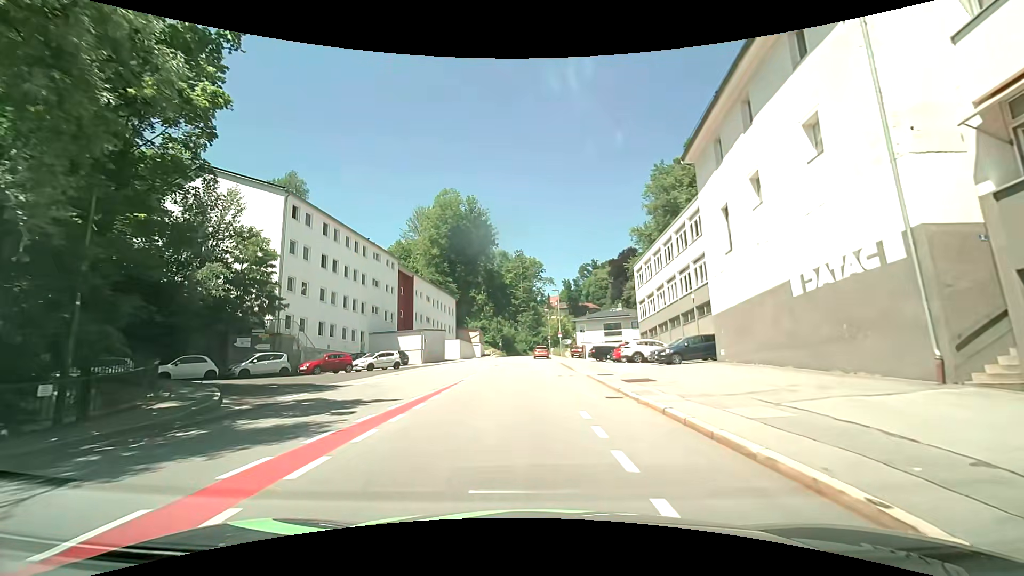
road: tertiary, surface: asphalt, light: Day
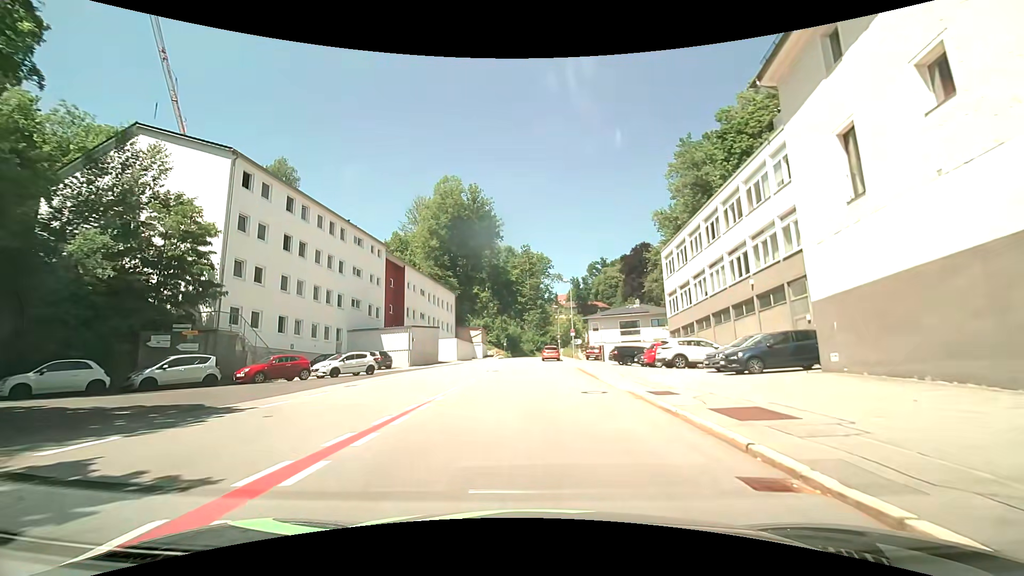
(-0.1, +8.3) m; -1°
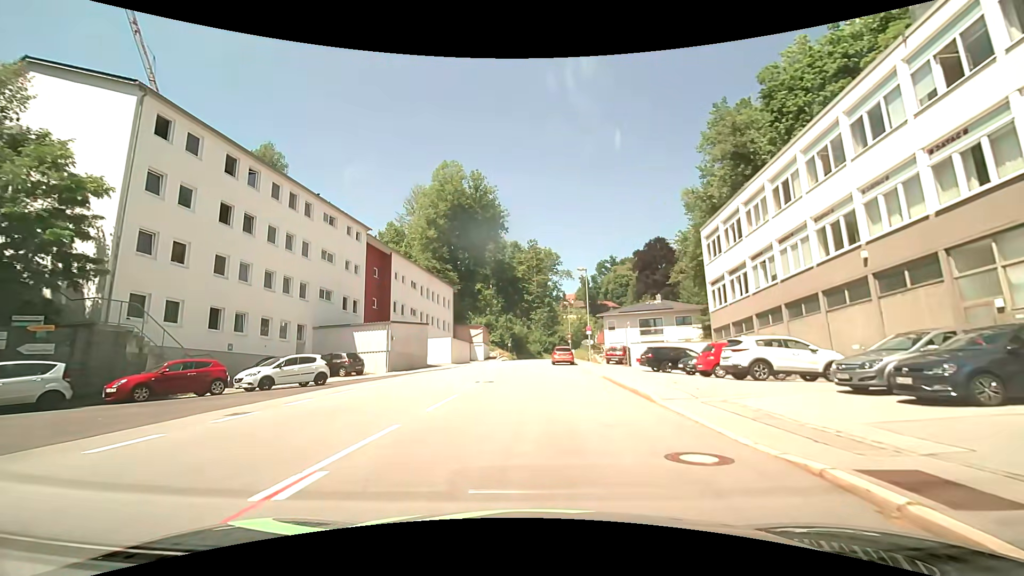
(-0.1, +8.6) m; -1°
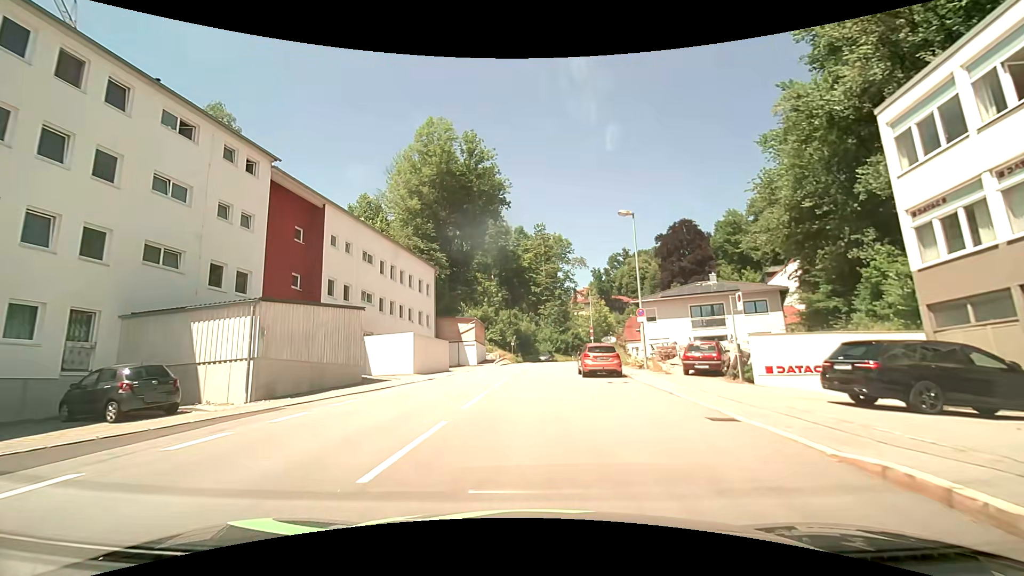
(-0.2, +17.9) m; -1°
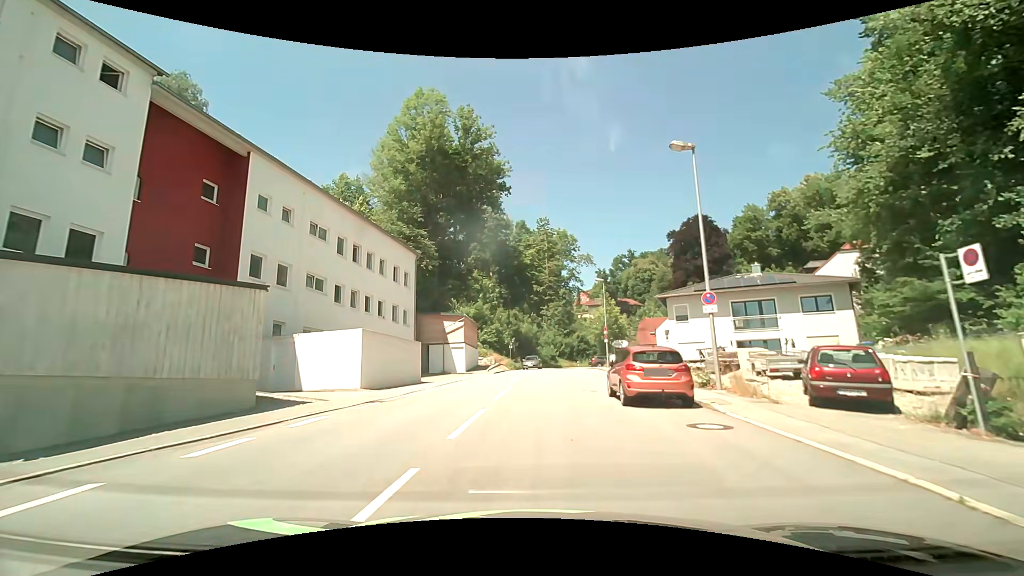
(0.0, +9.3) m; 0°
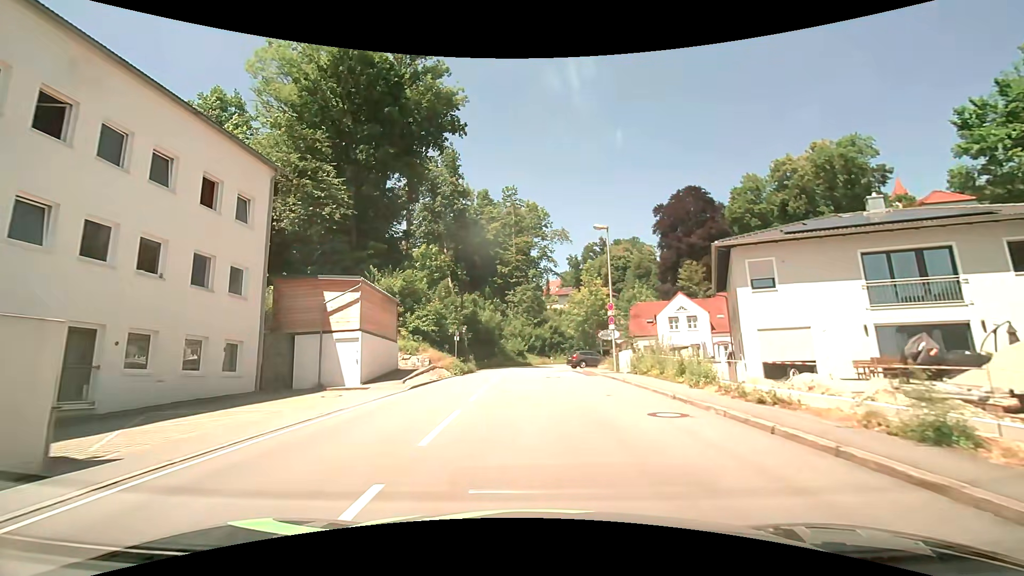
(+0.3, +18.7) m; +4°
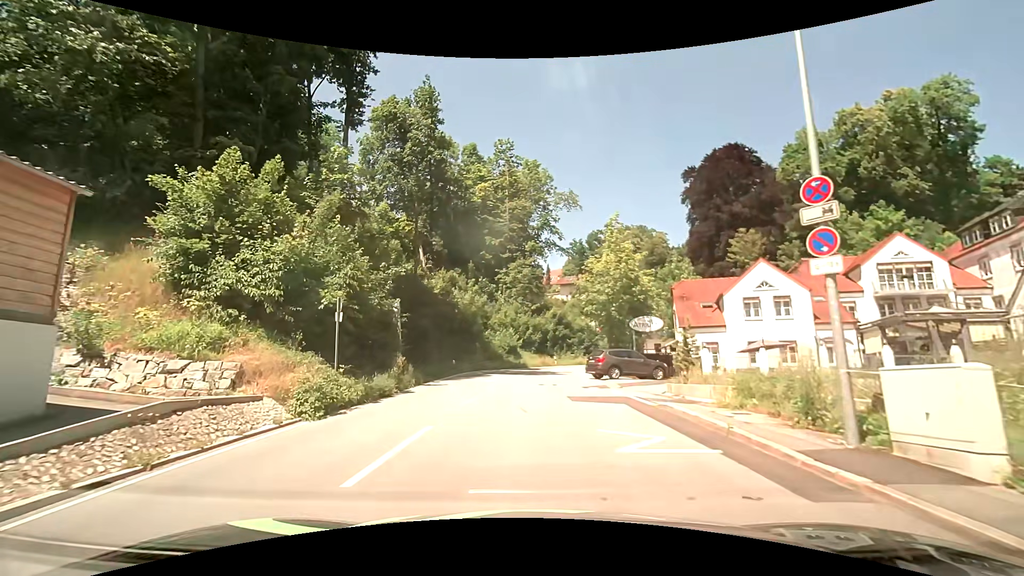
(+0.2, +20.0) m; 0°
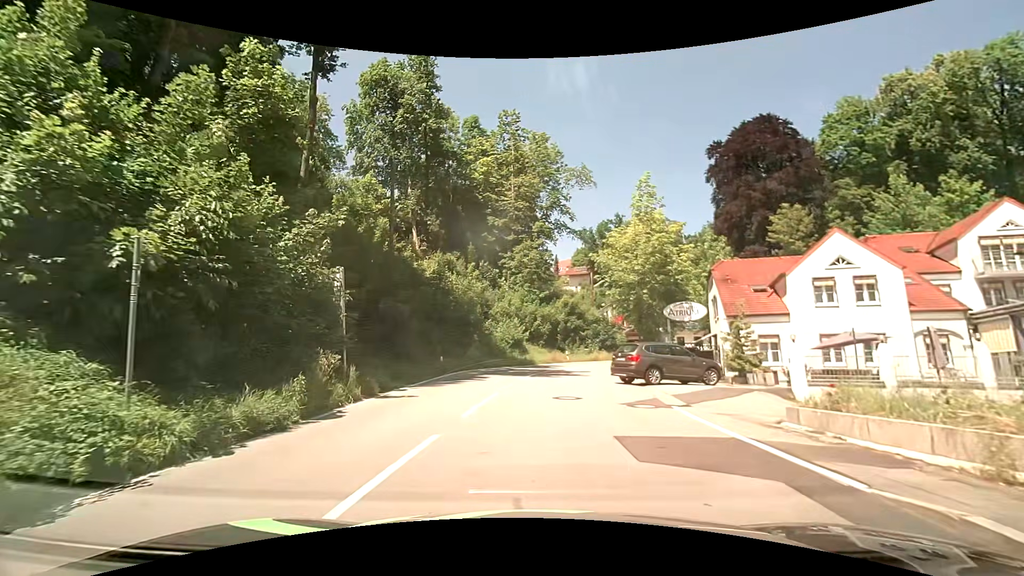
(-0.1, +7.4) m; -1°
(0, +10) (+1, +20) (+2, +30) (+6, +39) (+12, +47) (+20, +53) (+30, +54) (+40, +52) (+48, +47) (+54, +39) m
